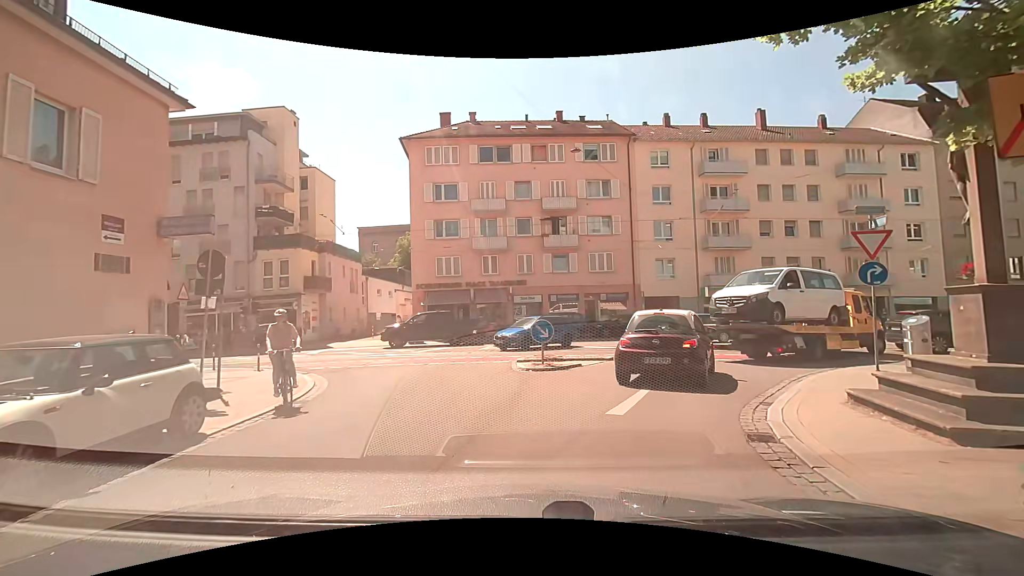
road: residential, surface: asphalt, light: Day
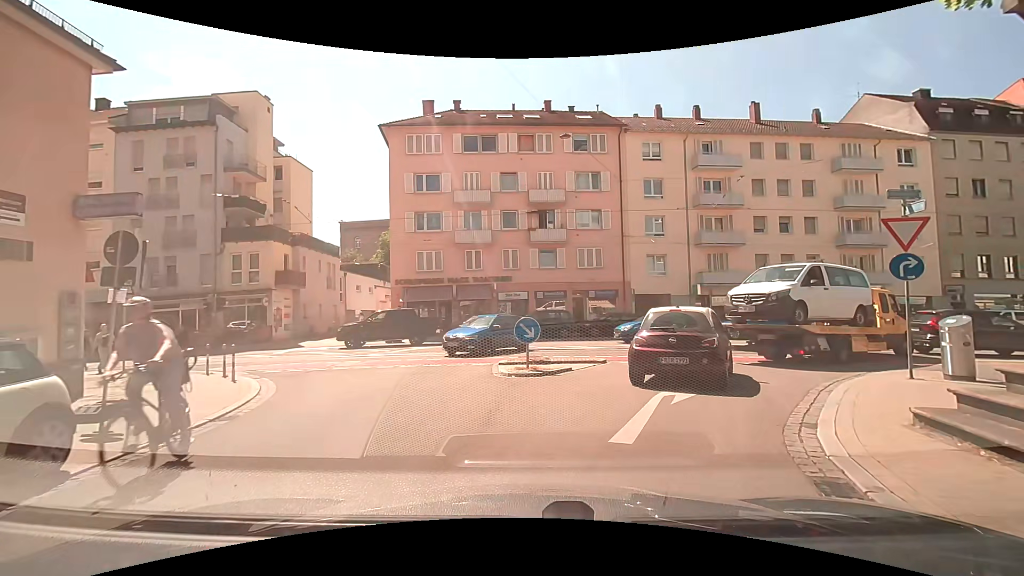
(+0.1, +1.8) m; +4°
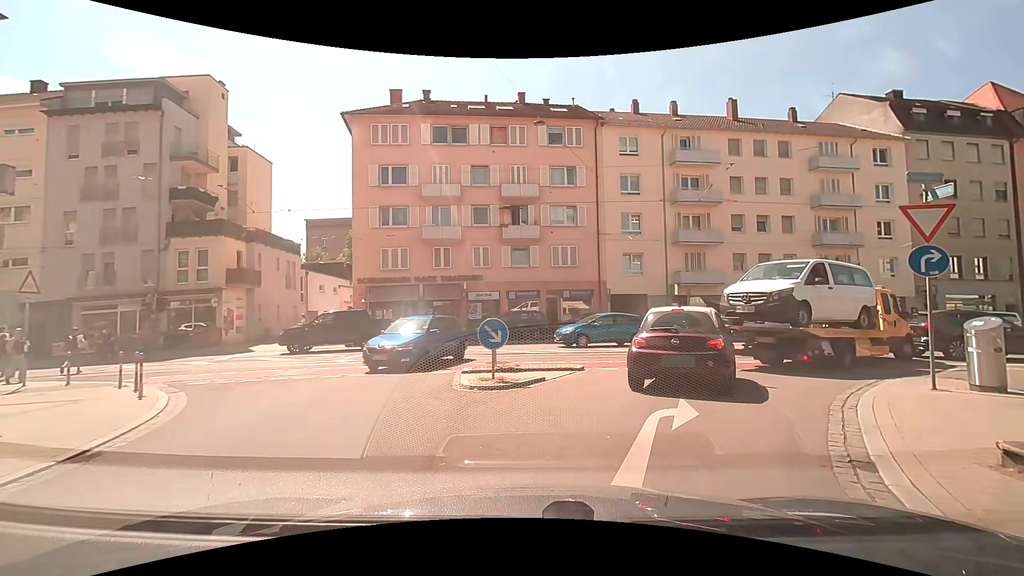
(0.0, +1.8) m; +2°
